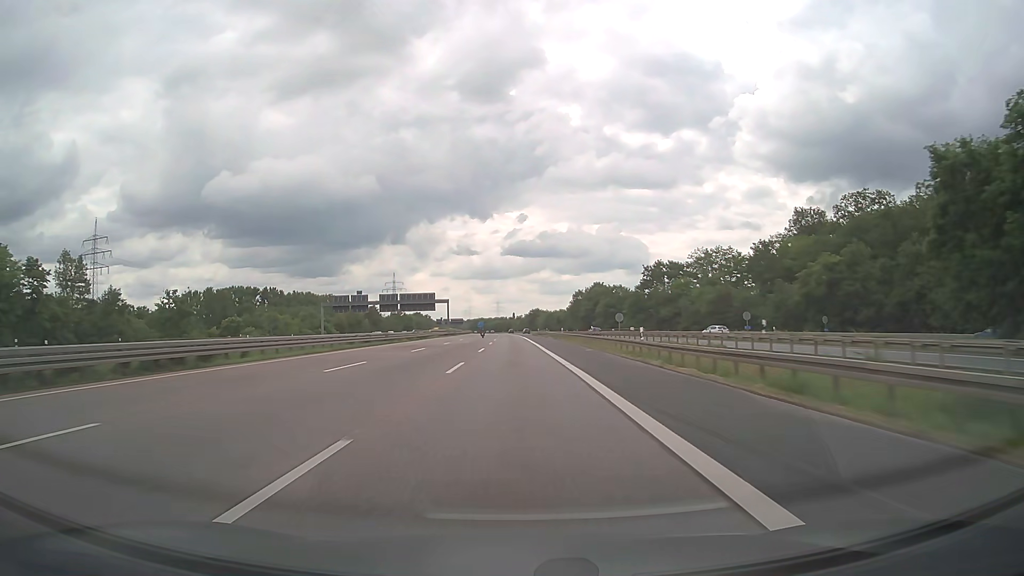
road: motorway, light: Day
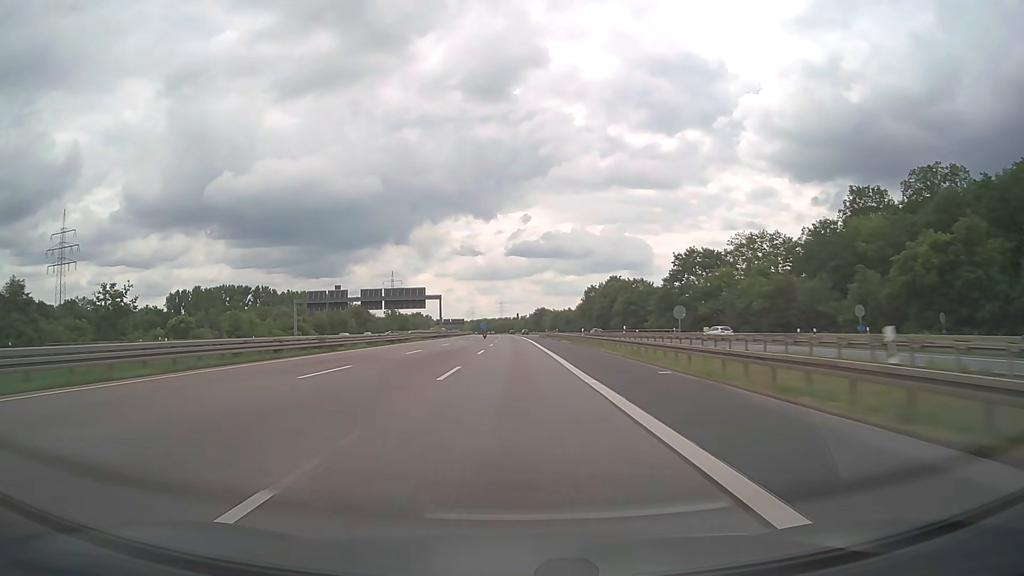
(-0.1, +20.7) m; 0°
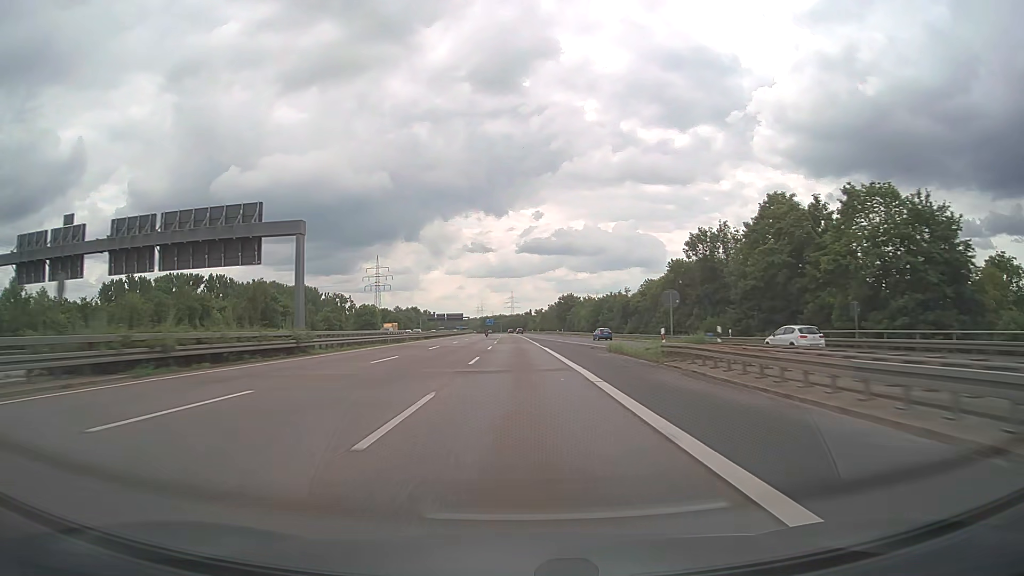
(-0.7, +82.7) m; -1°
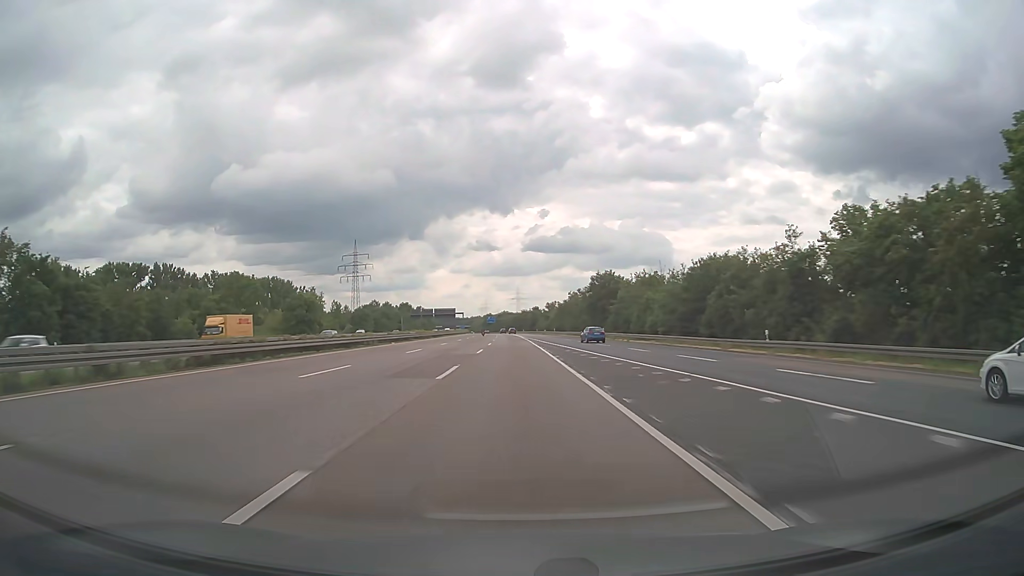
(-0.2, +62.0) m; -1°
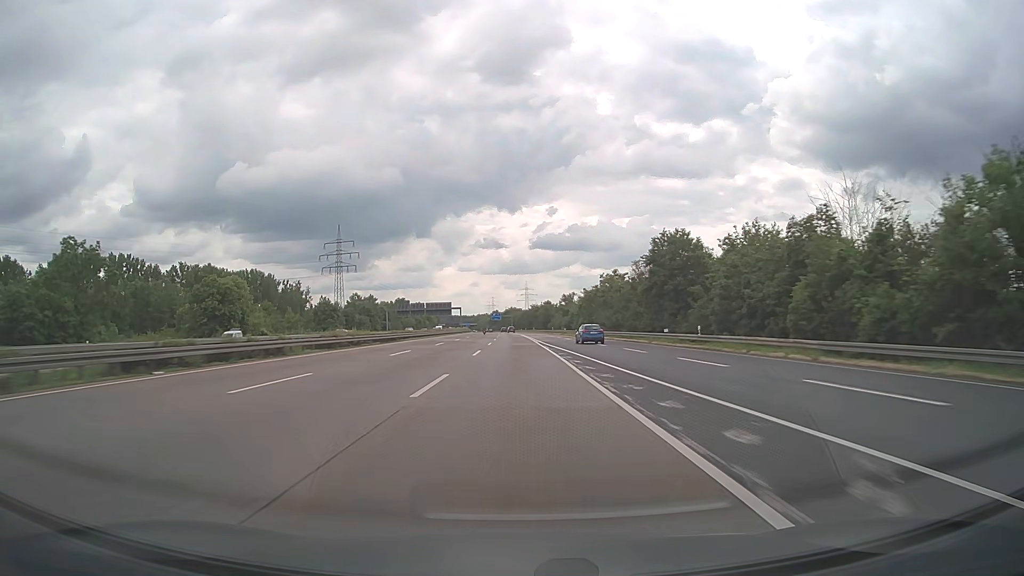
(-0.2, +41.3) m; -1°
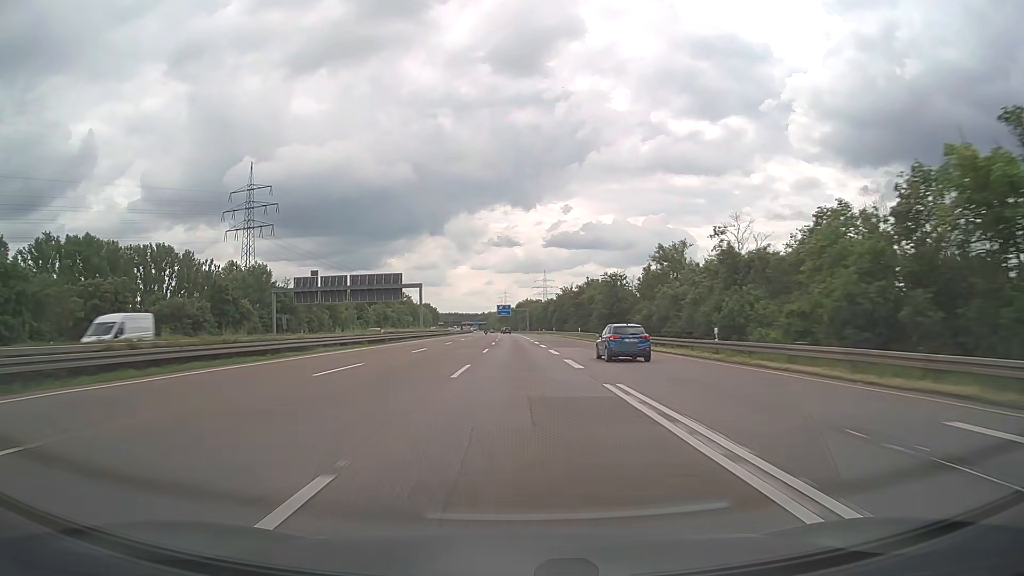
(-1.3, +103.3) m; -1°
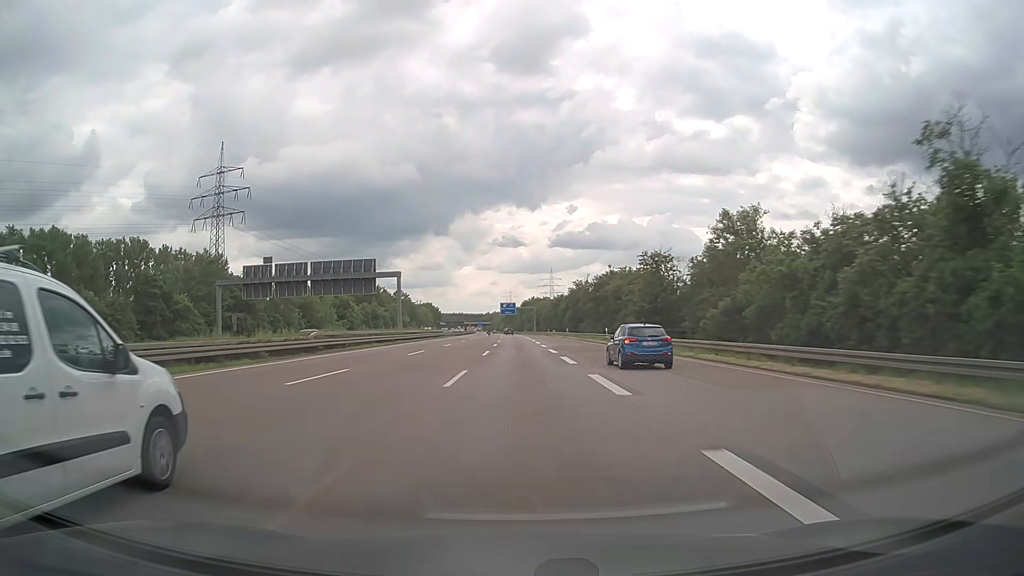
(0.0, +20.7) m; 0°
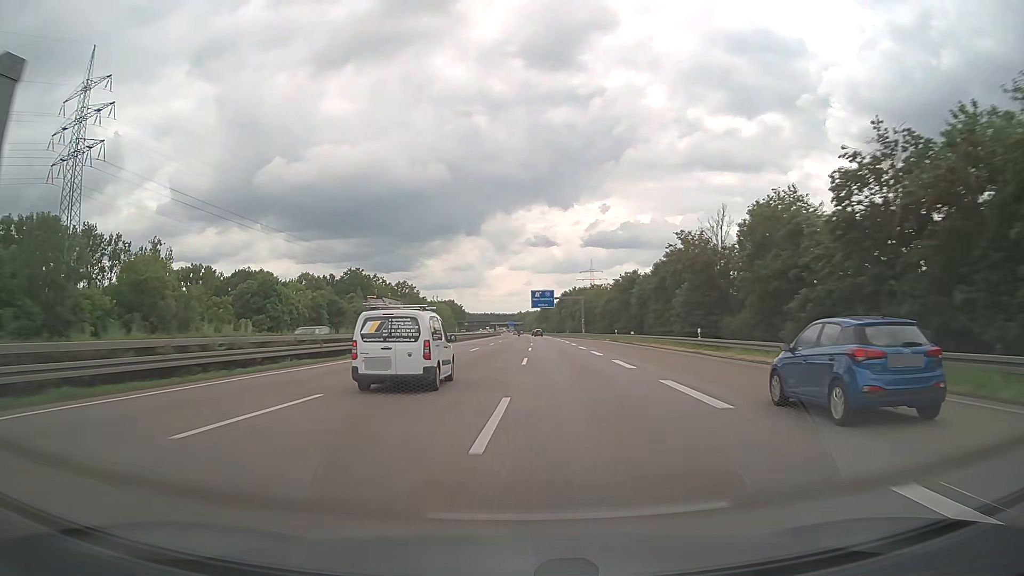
(-1.3, +62.0) m; -3°
(0, +10) (0, +20) (0, +30) (-1, +40) (-1, +50) (-1, +60) (-1, +70) (-1, +80) (-1, +90) (-1, +100) m
